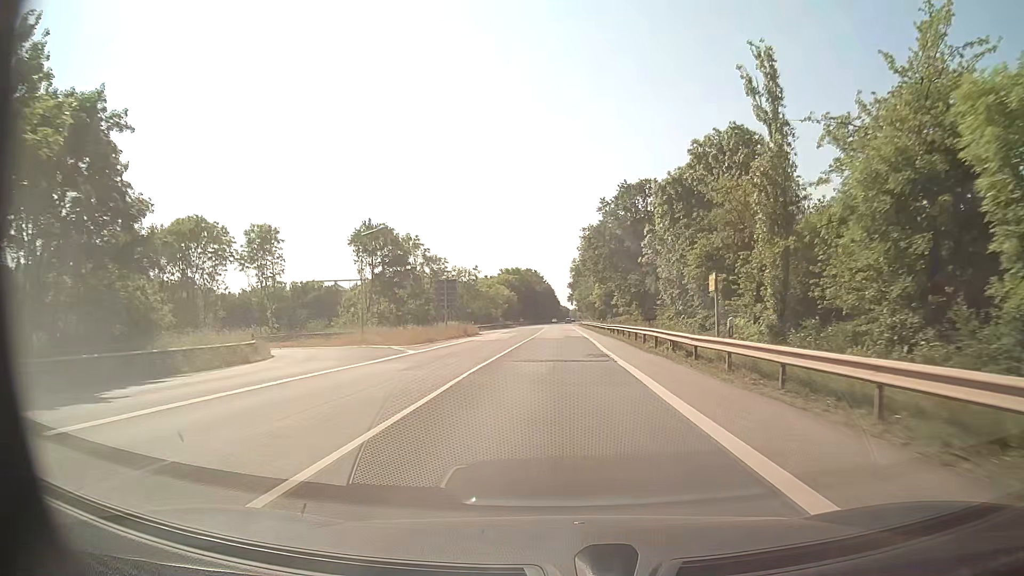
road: primary_link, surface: asphalt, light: Day
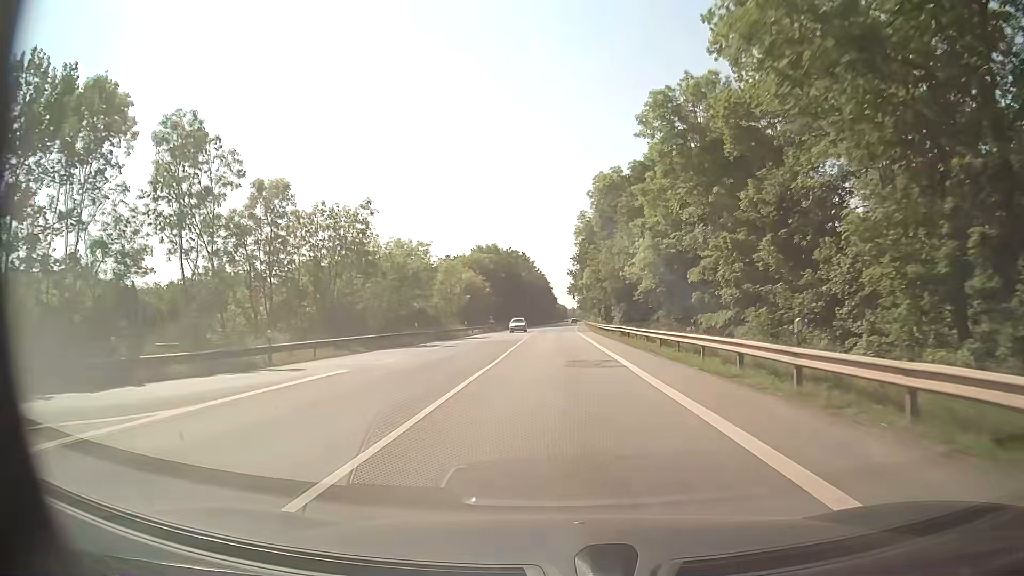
(+0.2, +57.6) m; 0°
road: secondary
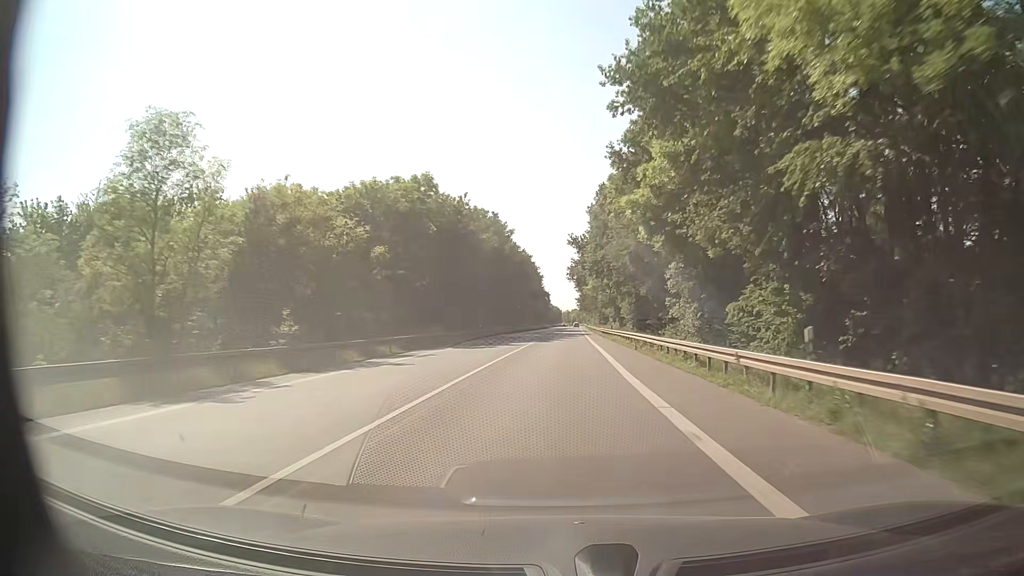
(+0.2, +62.3) m; +1°
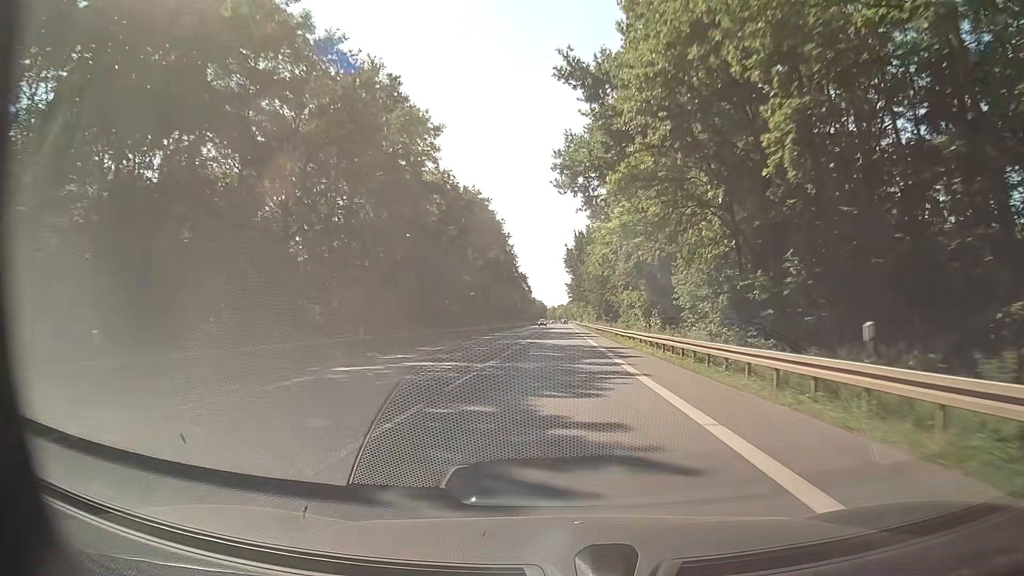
(+0.7, +54.7) m; +2°
(0, +10) (0, +20) (0, +30) (0, +40) (0, +50) (0, +60) (0, +70) (0, +80) (0, +90) (0, +100) m
